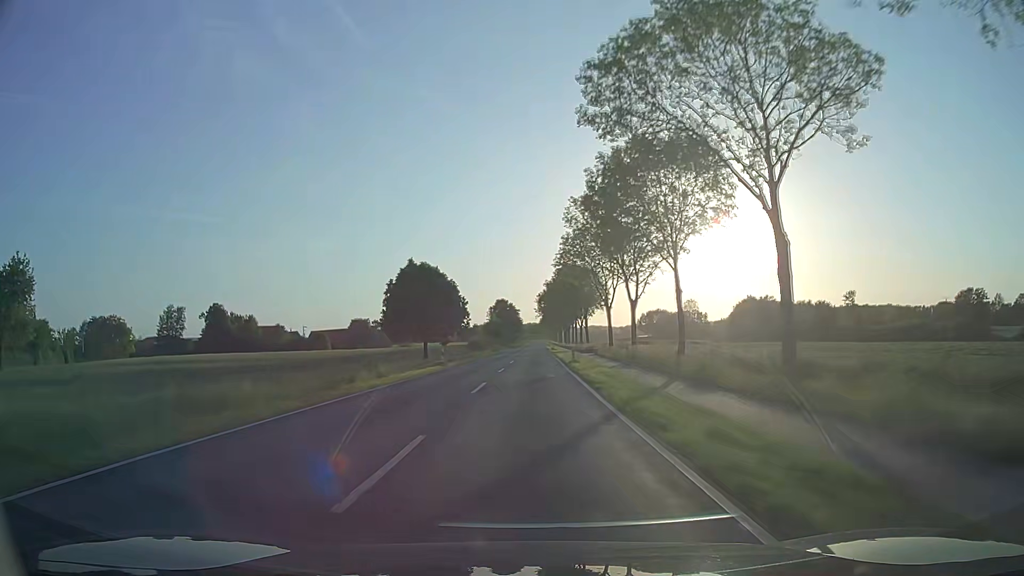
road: secondary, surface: asphalt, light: Day
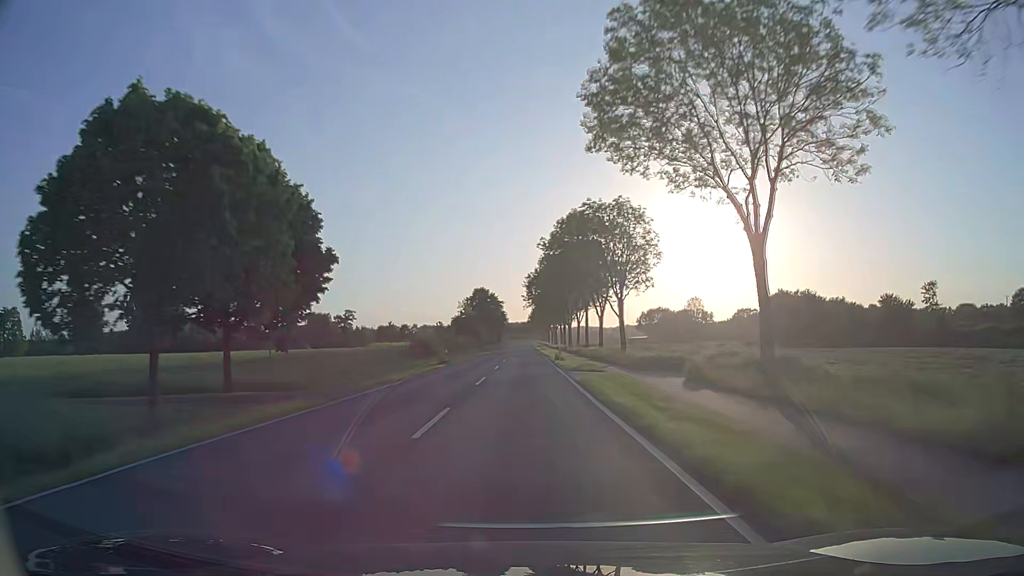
(+0.3, +44.0) m; +1°
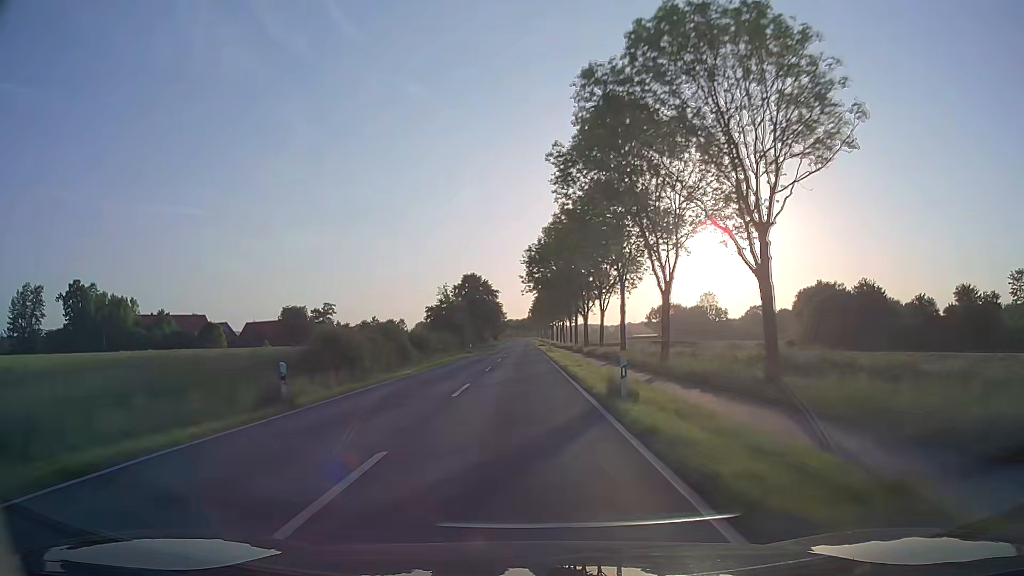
(+0.1, +29.7) m; 0°
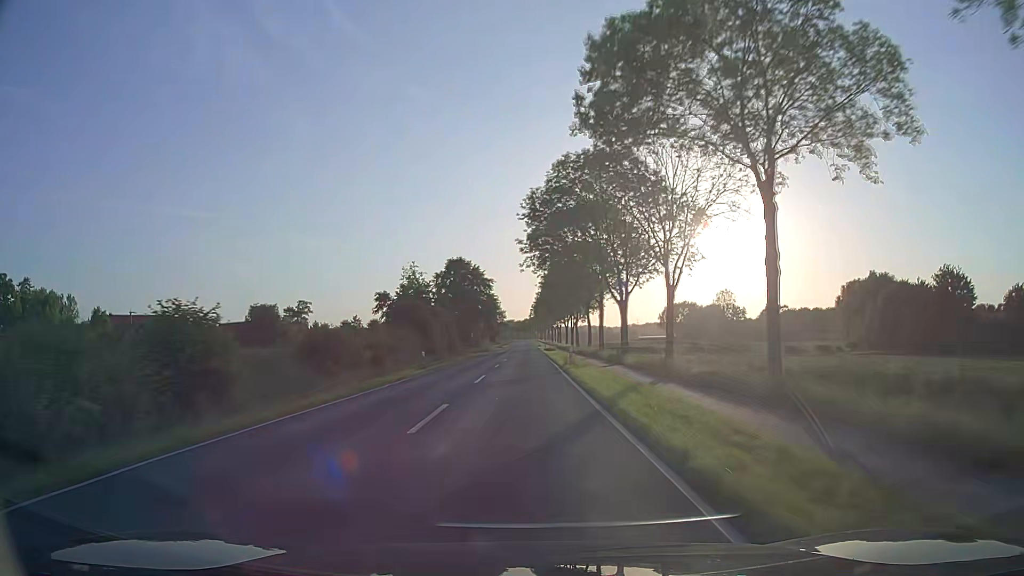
(0.0, +29.9) m; 0°
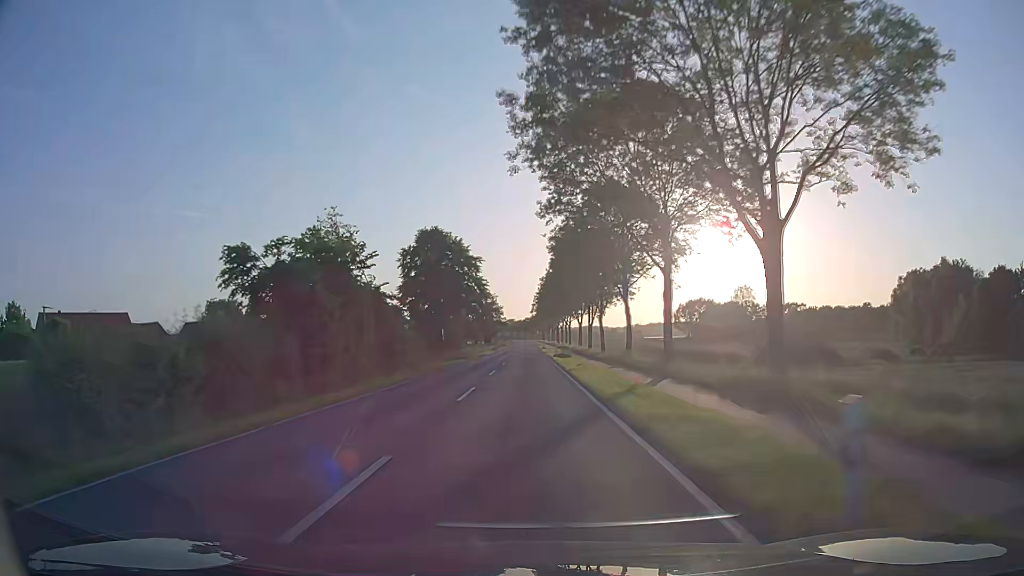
(0.0, +30.1) m; 0°
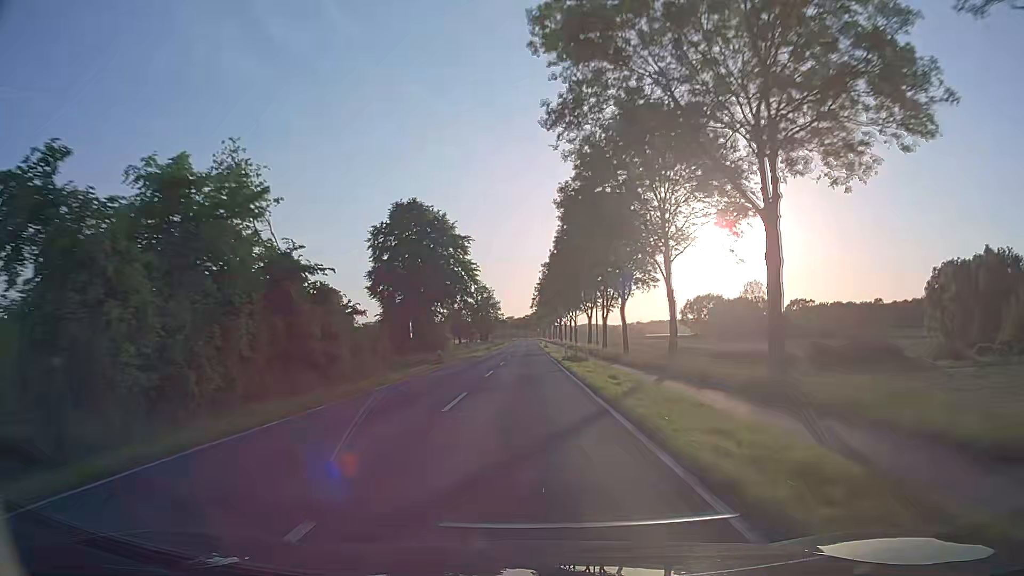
(0.0, +15.2) m; 0°
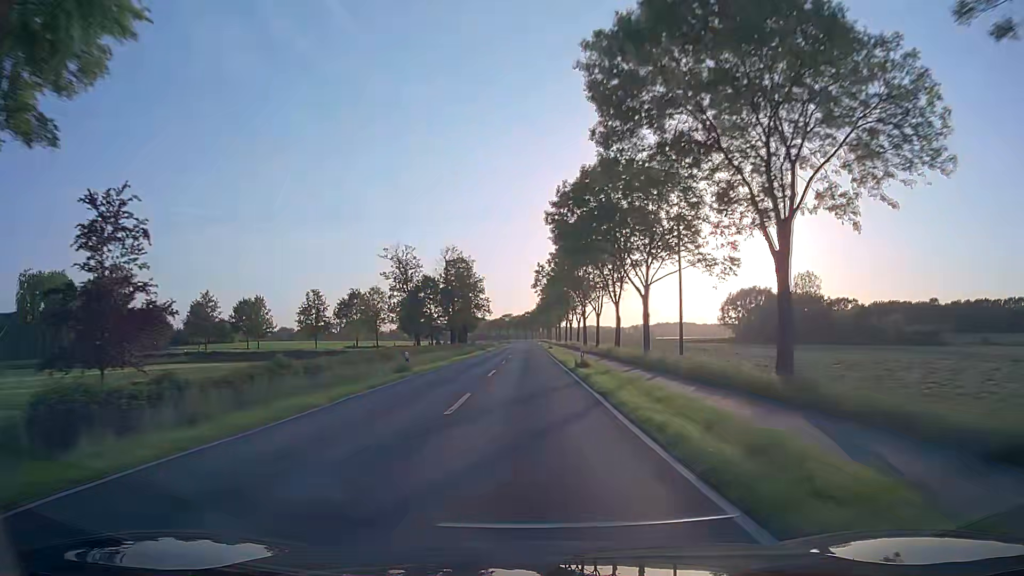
(+0.1, +60.8) m; 0°
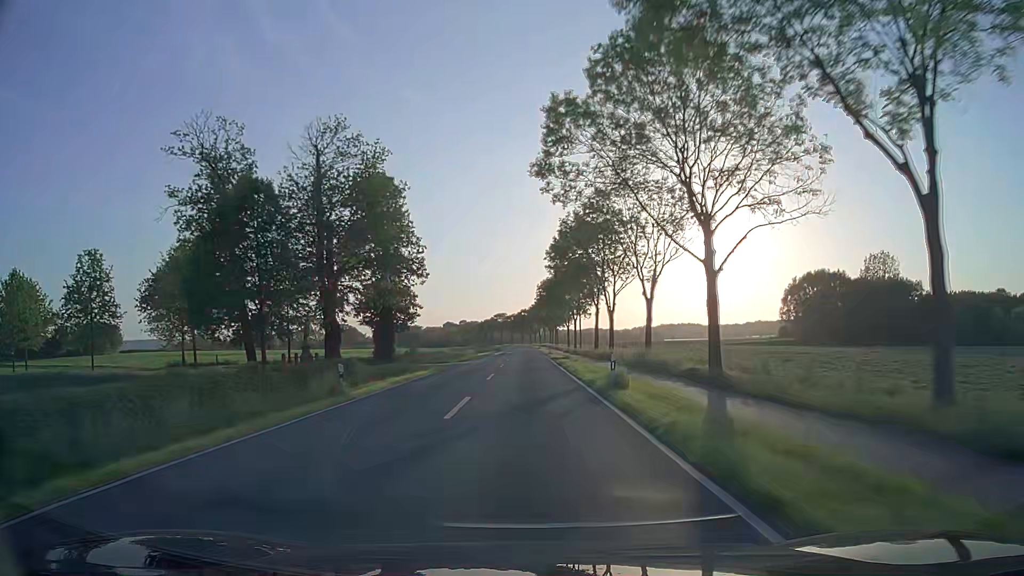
(+0.2, +60.7) m; 0°
(0, +10) (0, +20) (0, +30) (0, +40) (0, +50) (0, +60) (0, +70) (0, +80) (0, +90) (0, +100) m
